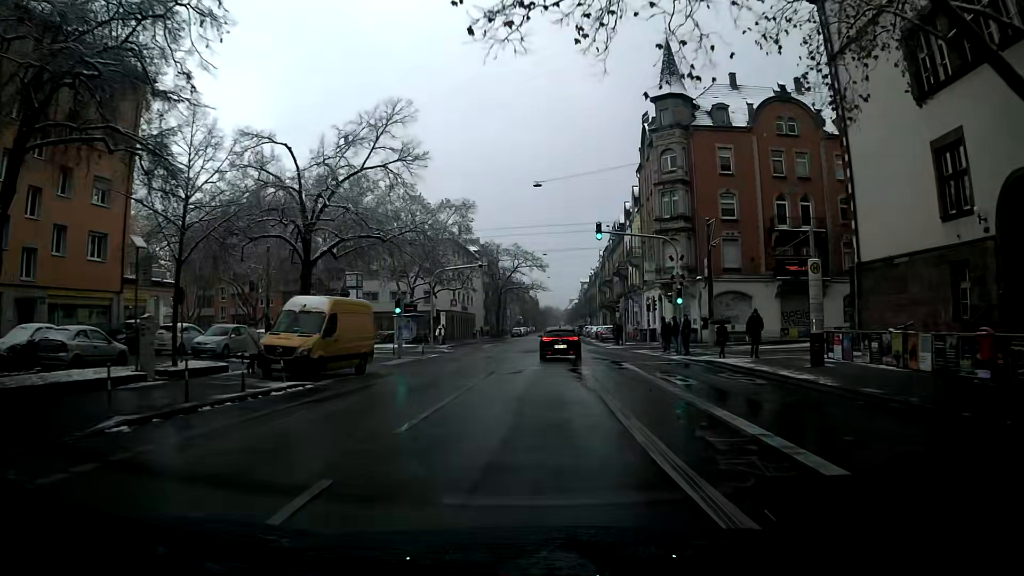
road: secondary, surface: asphalt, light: Day
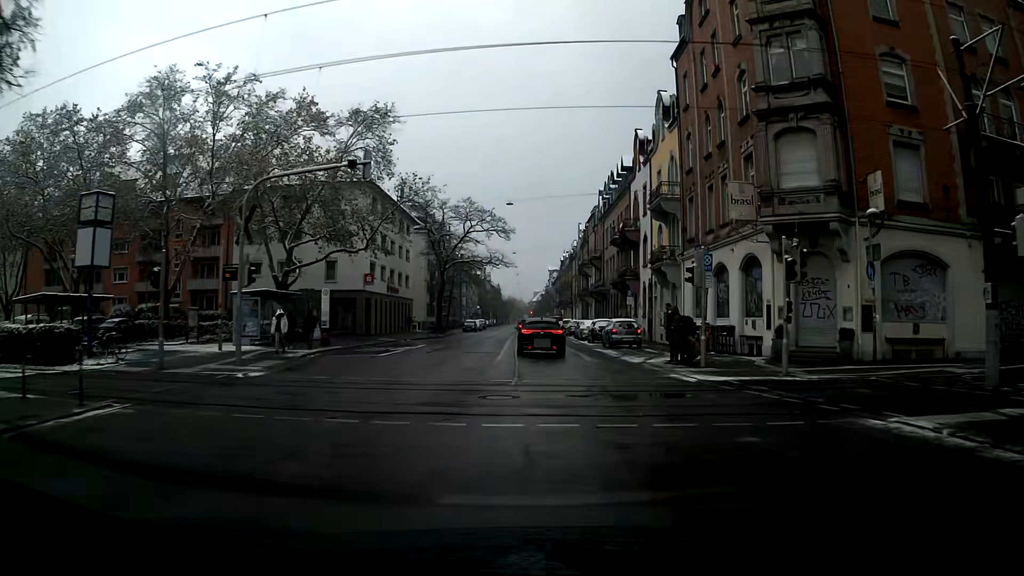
(+0.4, +28.3) m; +2°
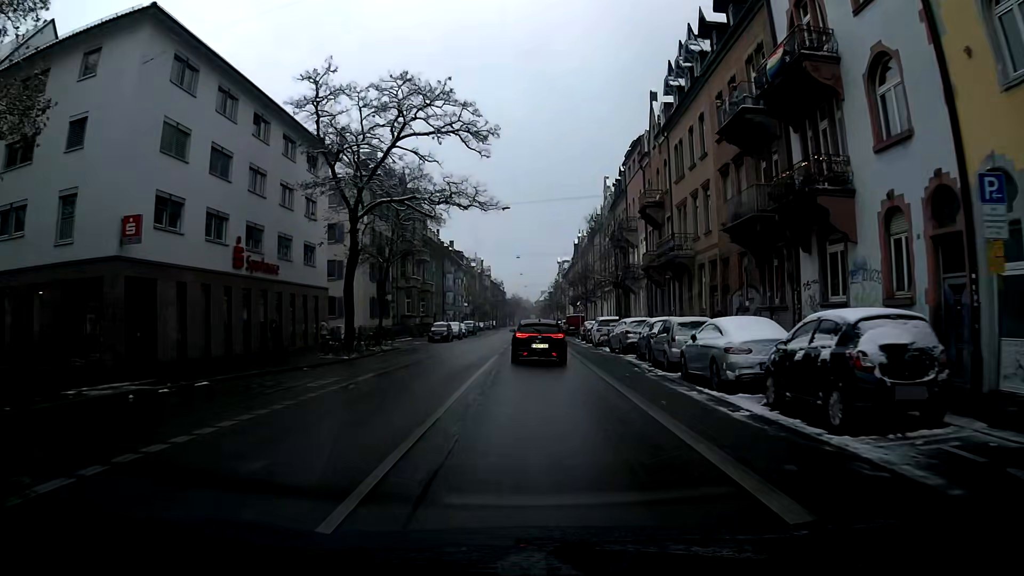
(+0.1, +34.0) m; 0°
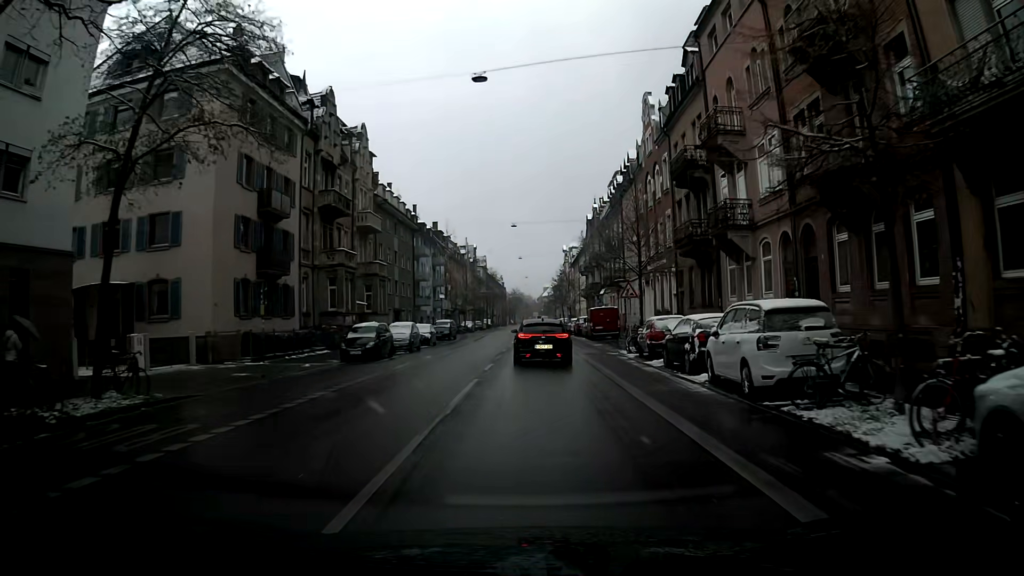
(-0.2, +26.6) m; -2°
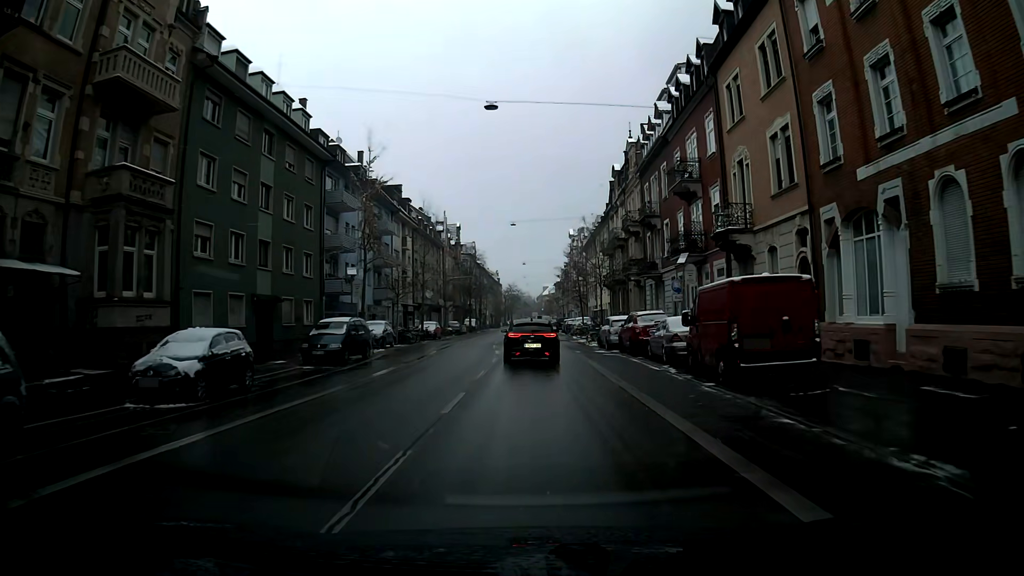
(+0.6, +32.8) m; +1°
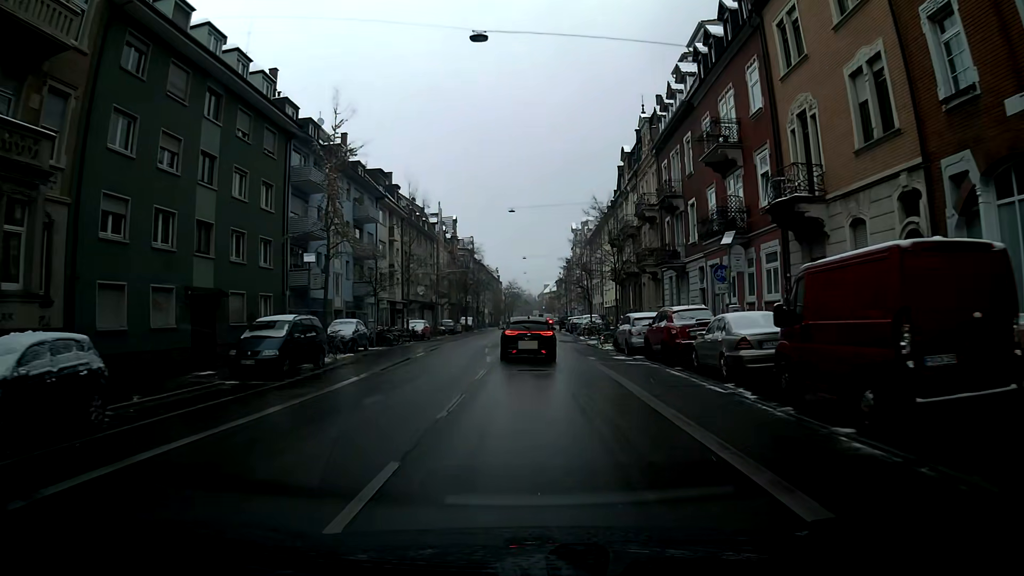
(0.0, +6.6) m; 0°
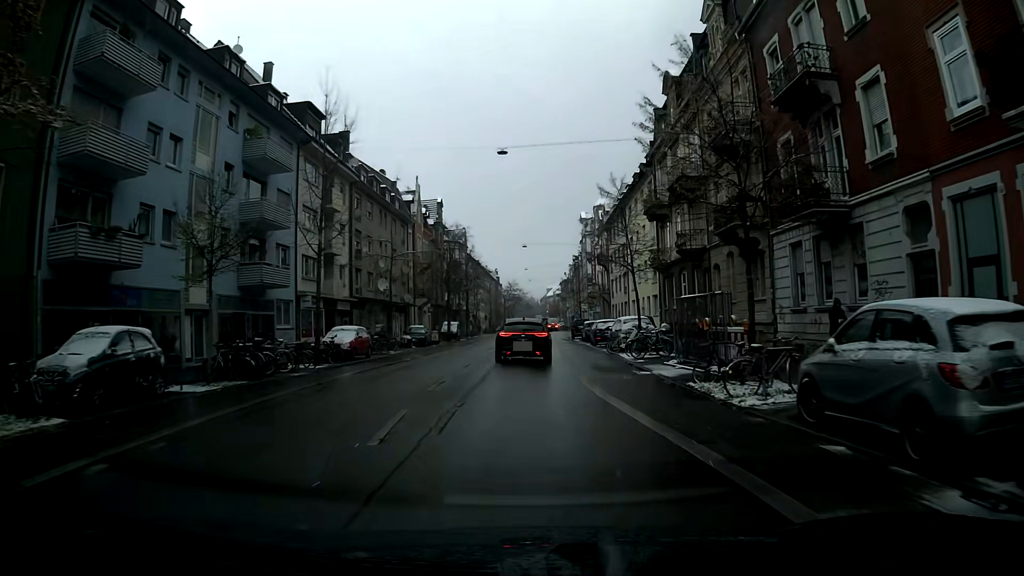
(0.0, +20.1) m; 0°
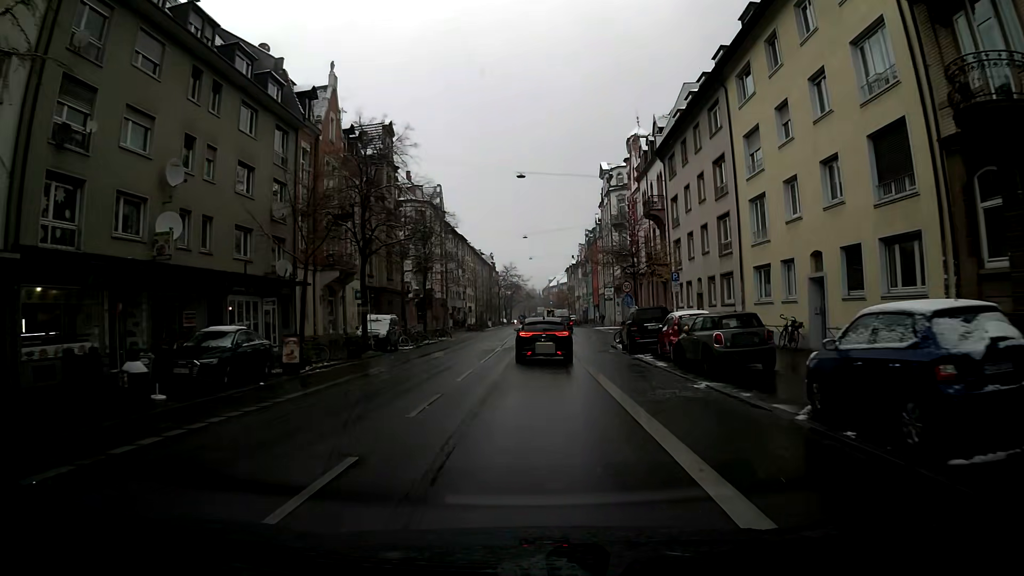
(-0.1, +33.6) m; 0°
